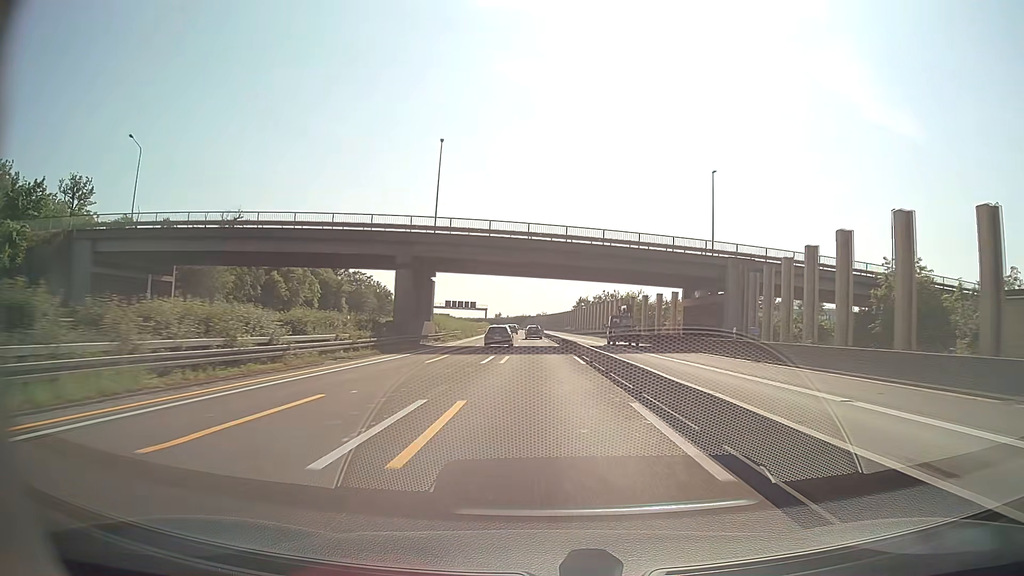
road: motorway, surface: asphalt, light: Day
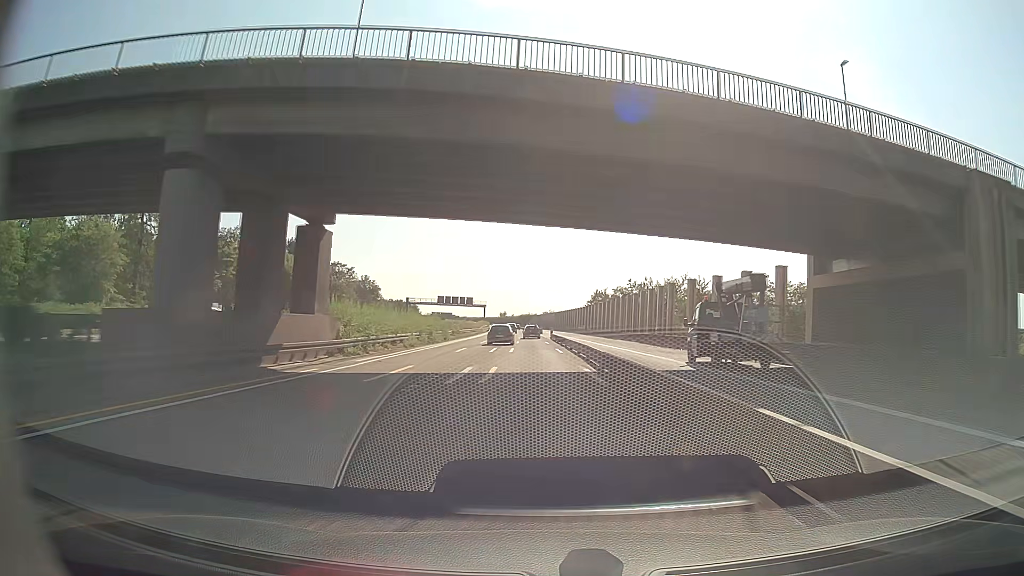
(-0.2, +28.4) m; 0°
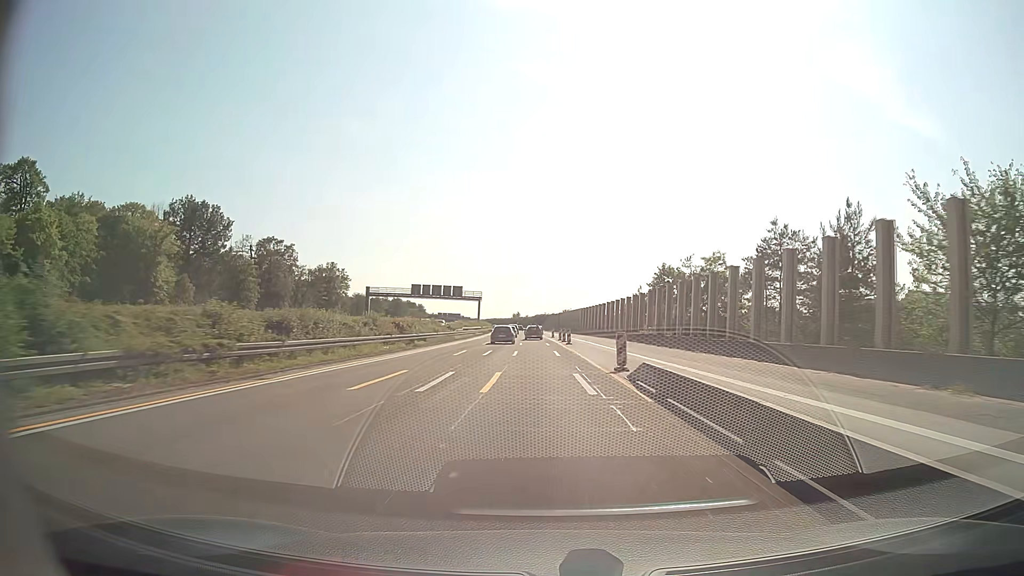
(-0.8, +56.8) m; -2°
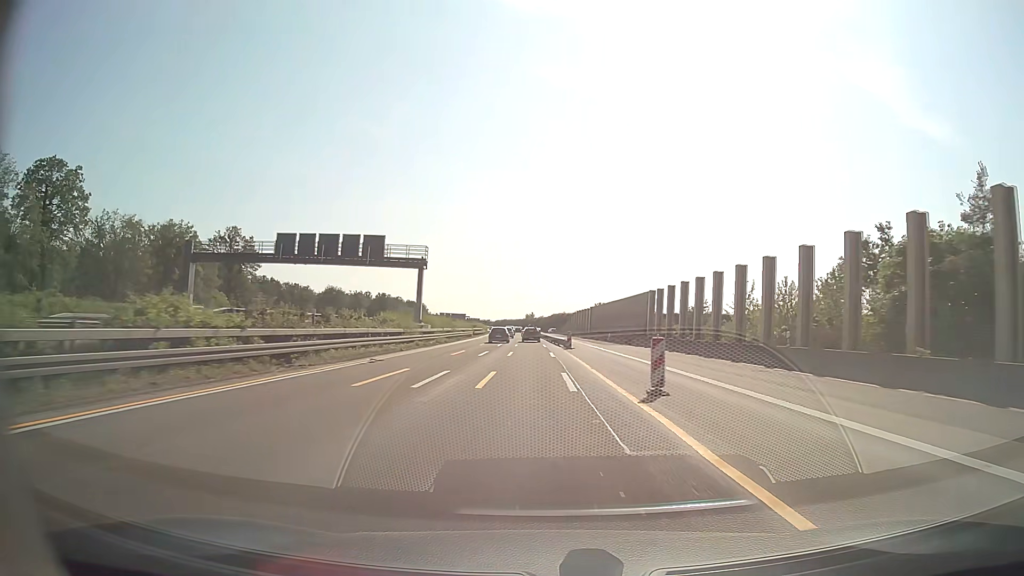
(-0.7, +70.9) m; -1°
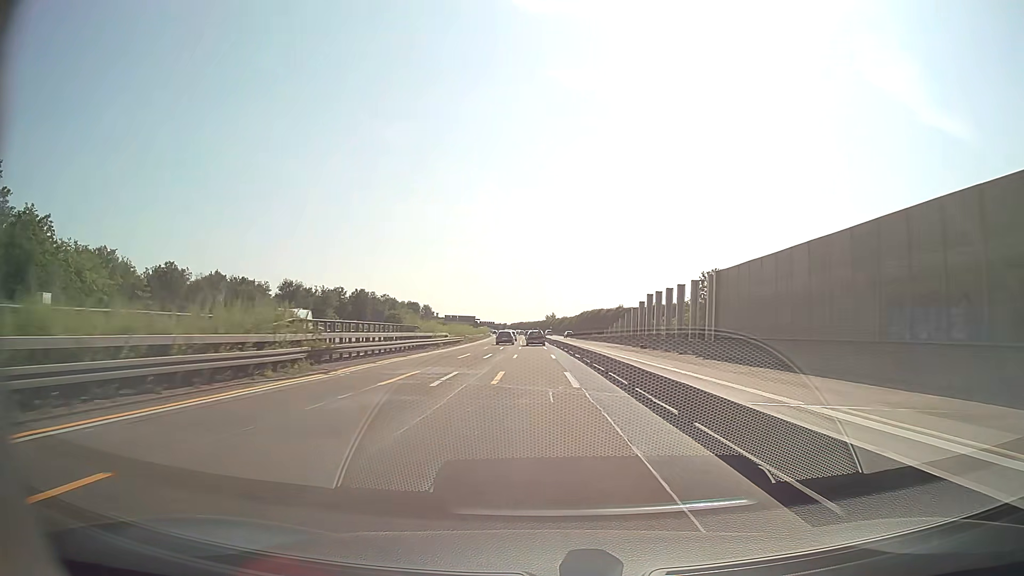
(-1.1, +70.8) m; -2°
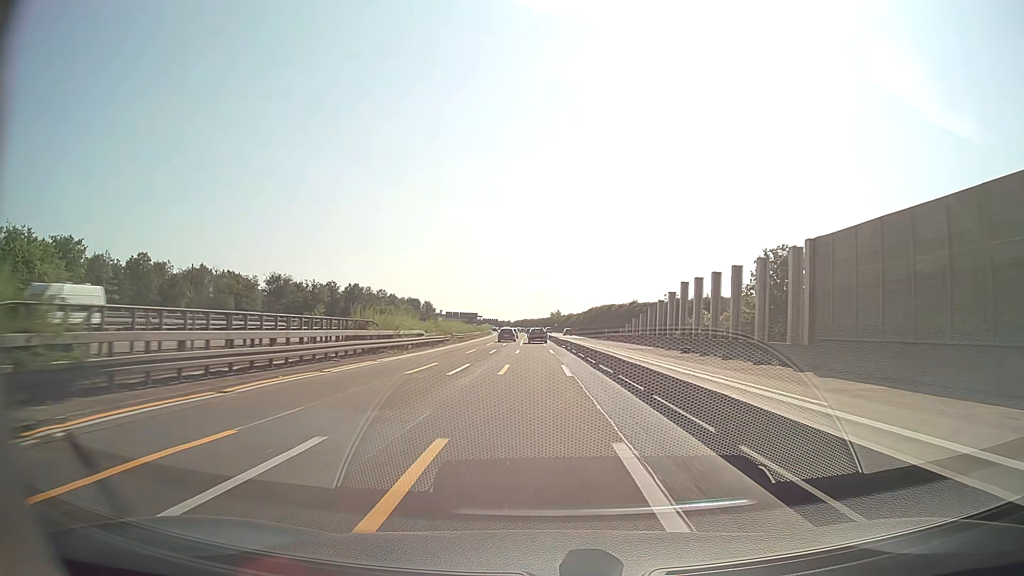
(-0.1, +14.2) m; -1°
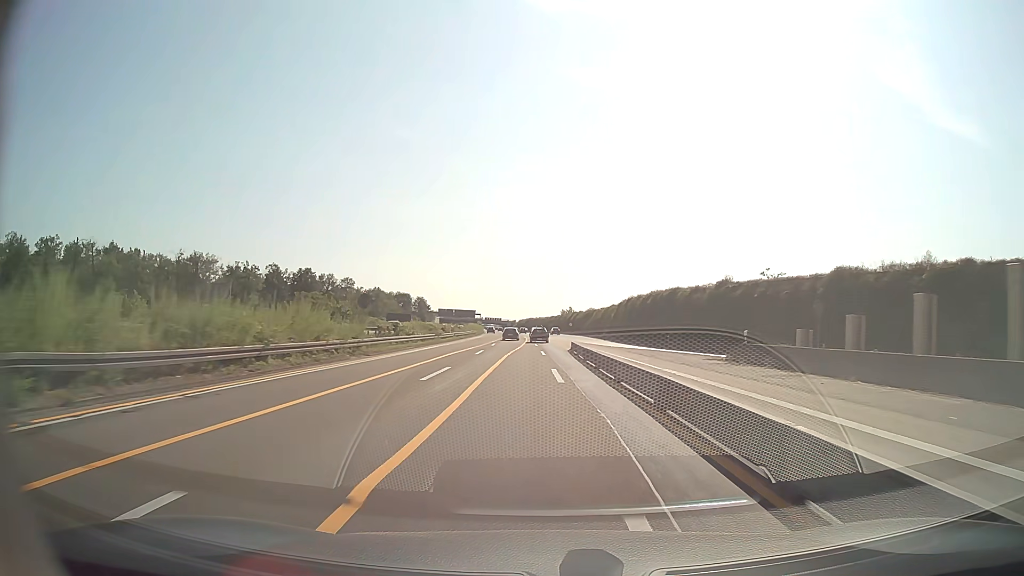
(-0.3, +56.7) m; -1°
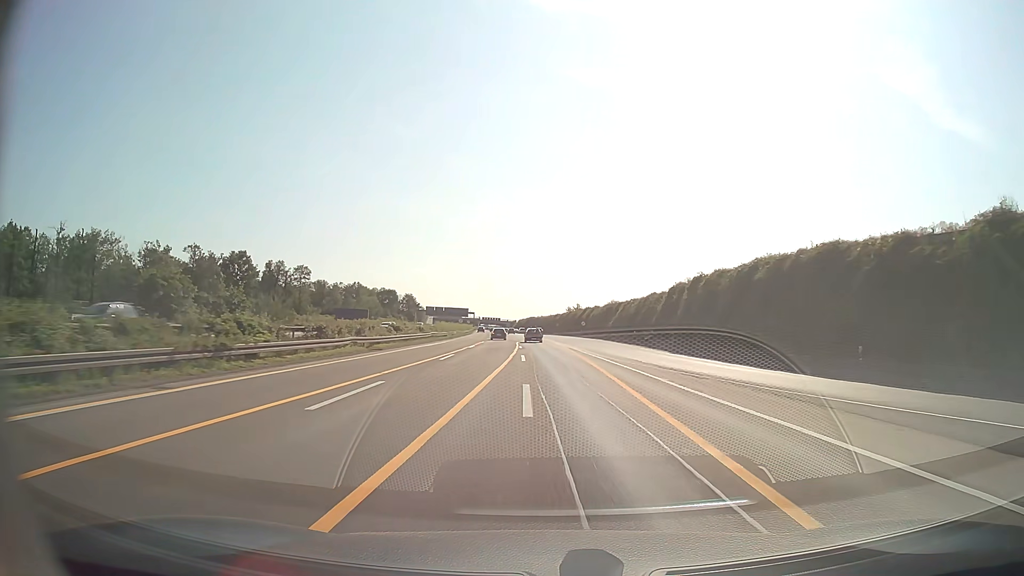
(-0.1, +42.5) m; 0°
(0, +10) (0, +20) (0, +30) (0, +40) (0, +50) (-1, +60) (-1, +70) (-1, +80) (-2, +90) (-3, +100) m
